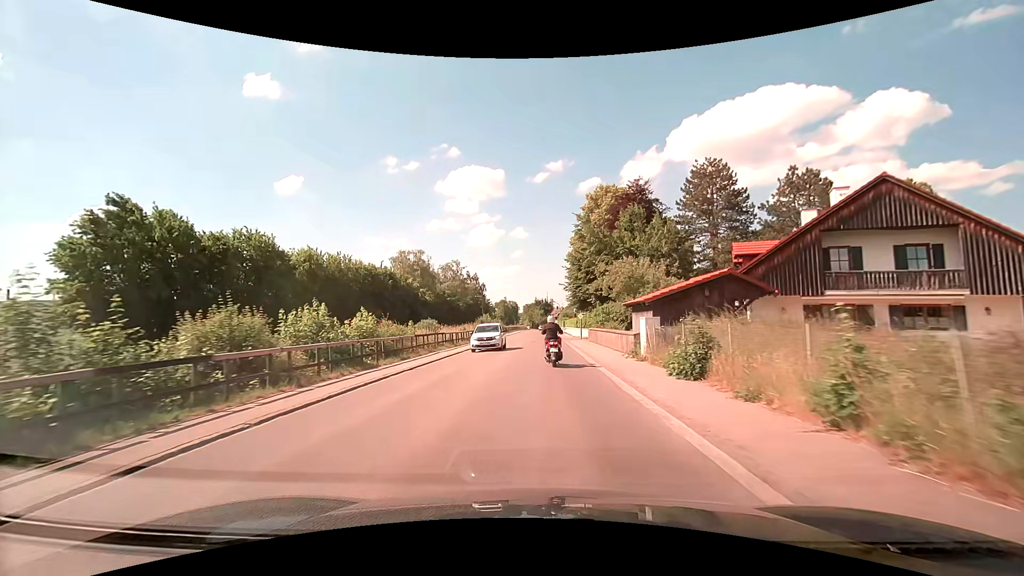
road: secondary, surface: asphalt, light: Day
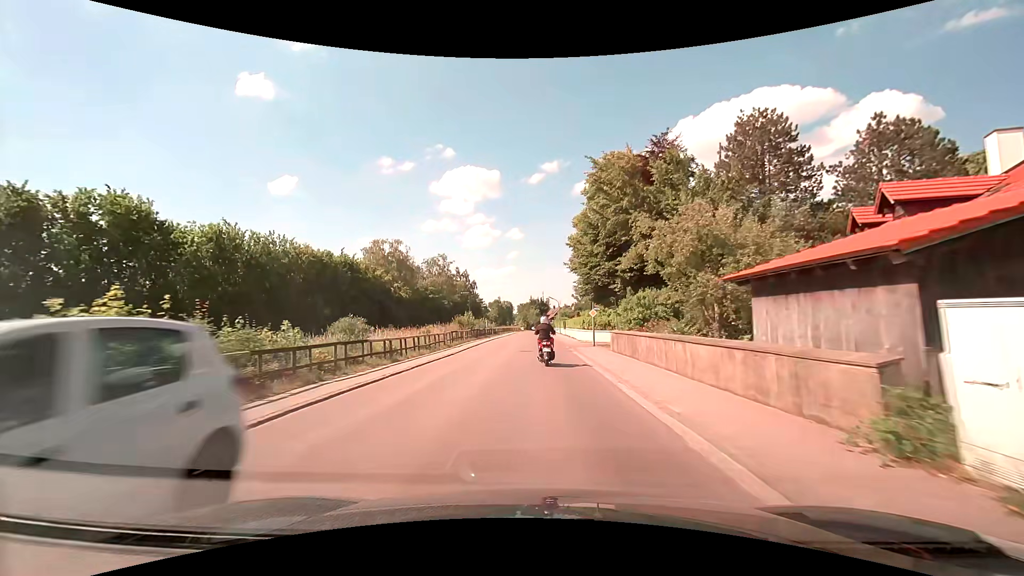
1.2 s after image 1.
(+0.1, +14.3) m; +1°
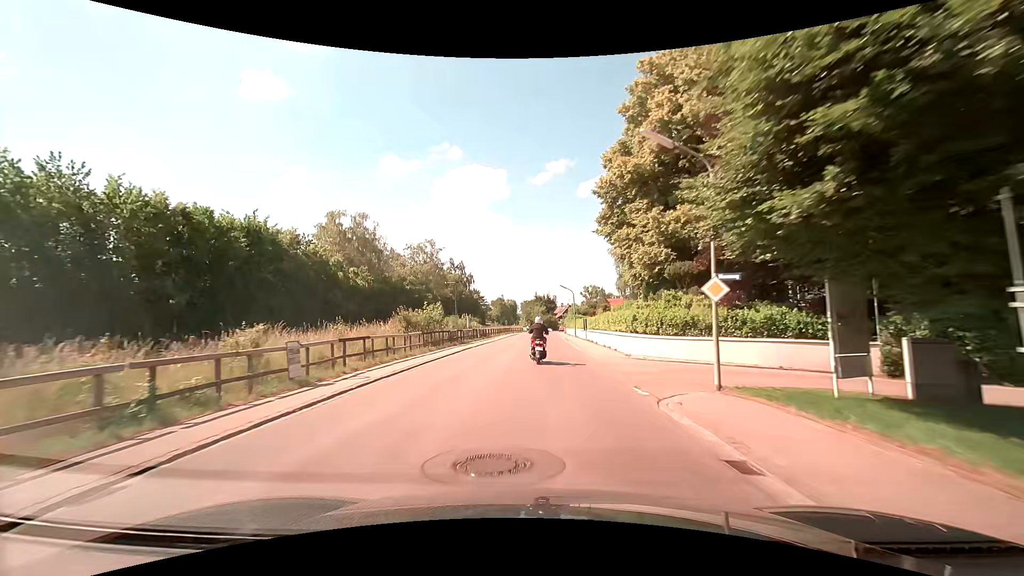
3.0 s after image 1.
(-0.1, +21.9) m; -1°
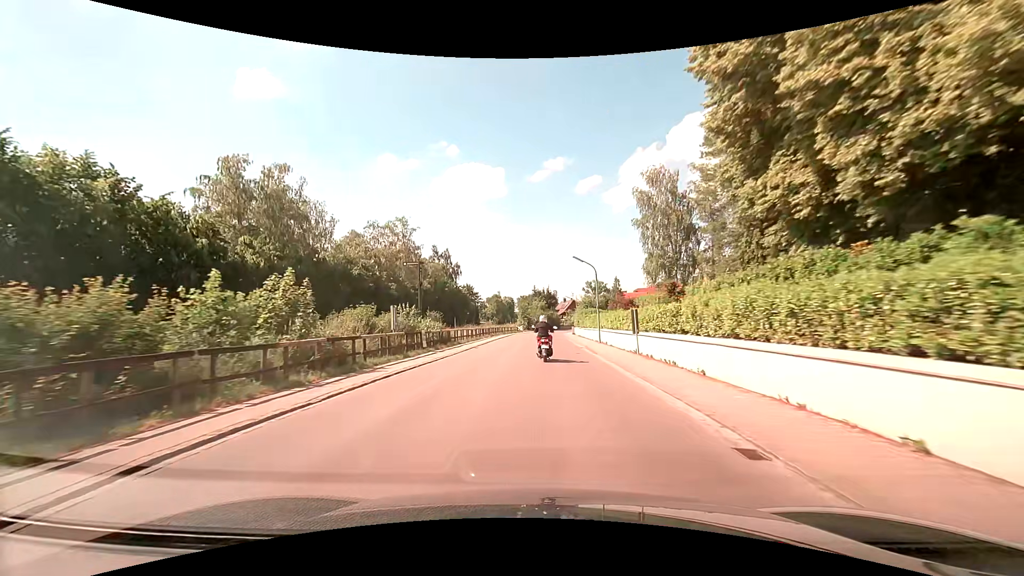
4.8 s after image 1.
(+0.1, +22.3) m; +1°
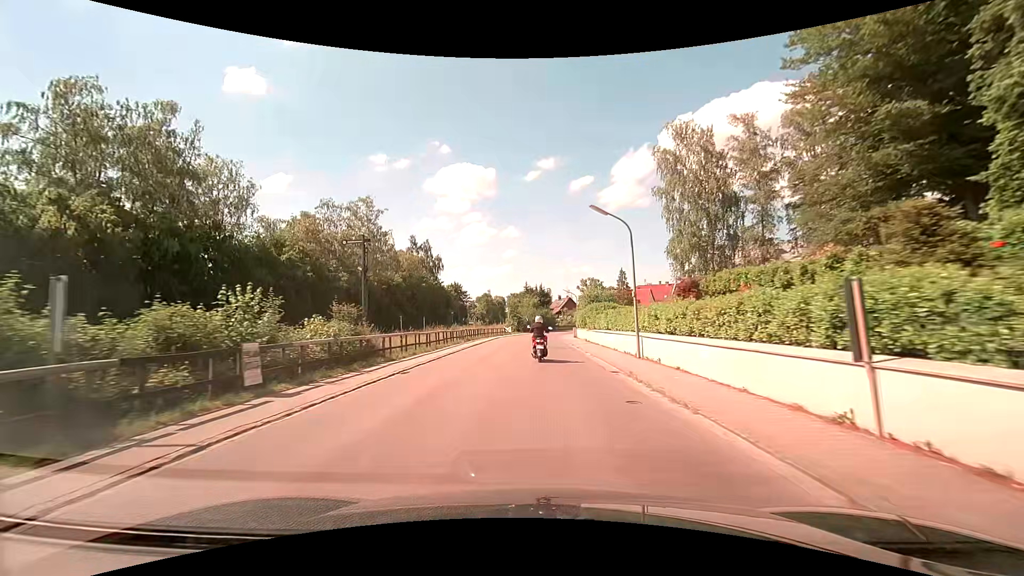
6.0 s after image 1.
(0.0, +14.6) m; 0°
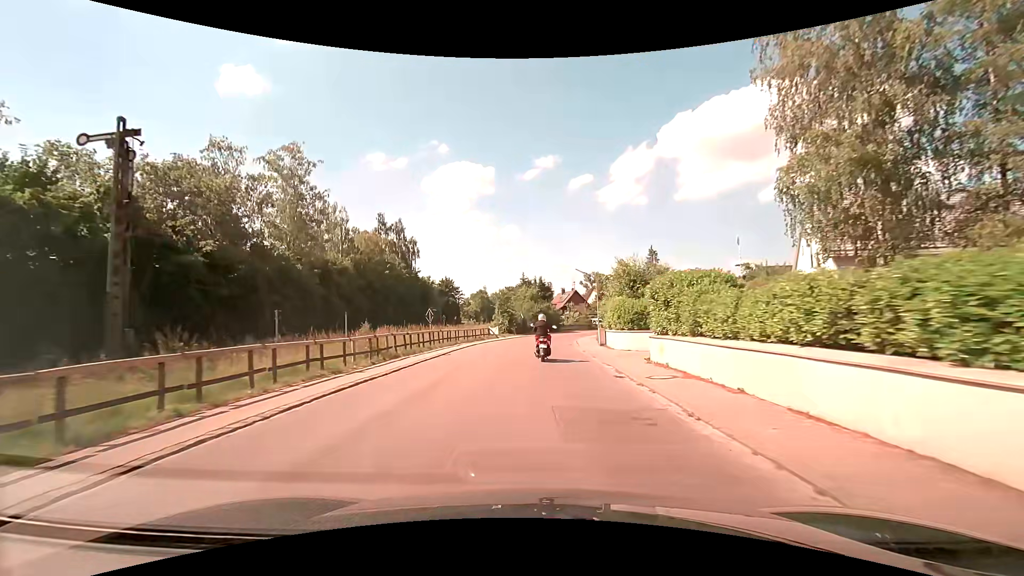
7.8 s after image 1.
(+0.4, +21.9) m; 0°
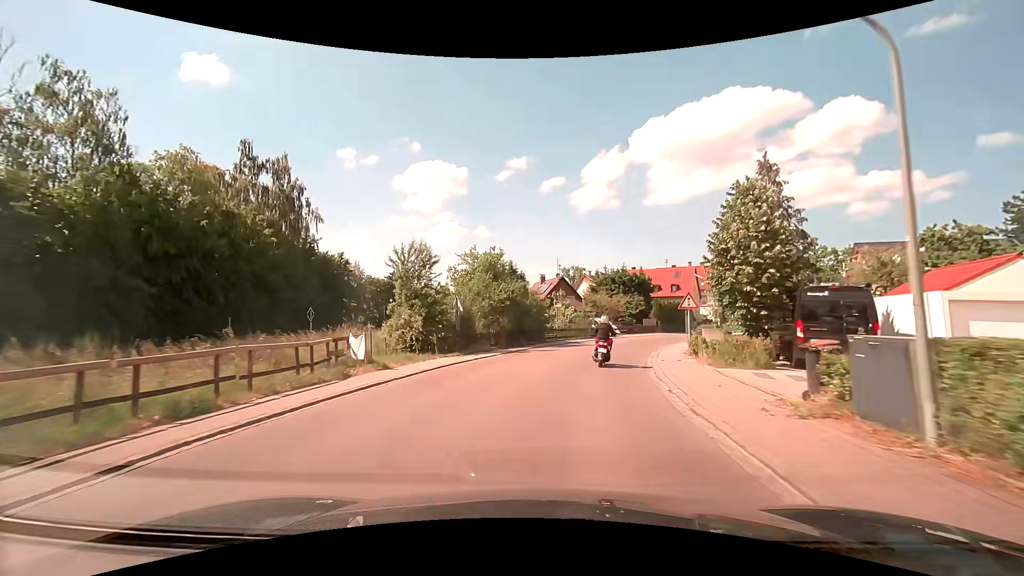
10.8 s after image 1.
(+0.6, +34.2) m; +4°
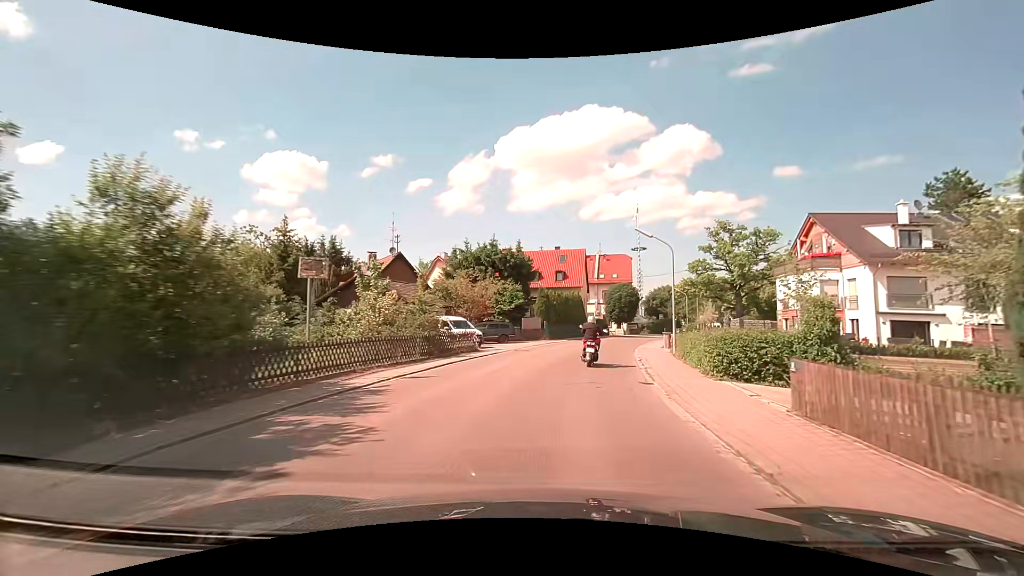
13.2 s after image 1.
(+3.2, +25.0) m; +15°
(+1, +10) (+2, +20) (+4, +30) (+6, +39) (+9, +49) (+13, +58) (+17, +67) (+22, +76) (+27, +85) (+32, +93) m
